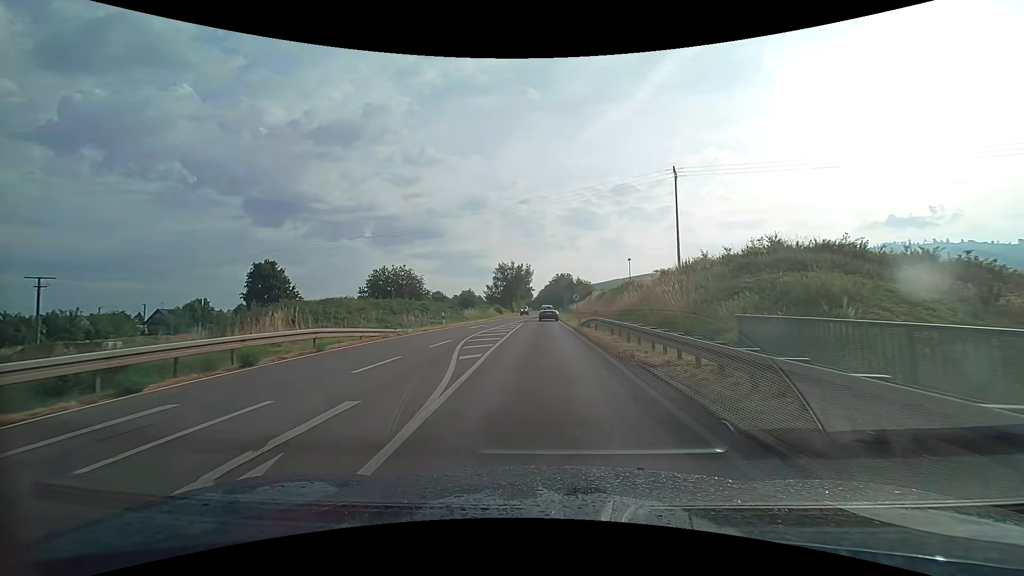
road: primary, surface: asphalt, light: Day
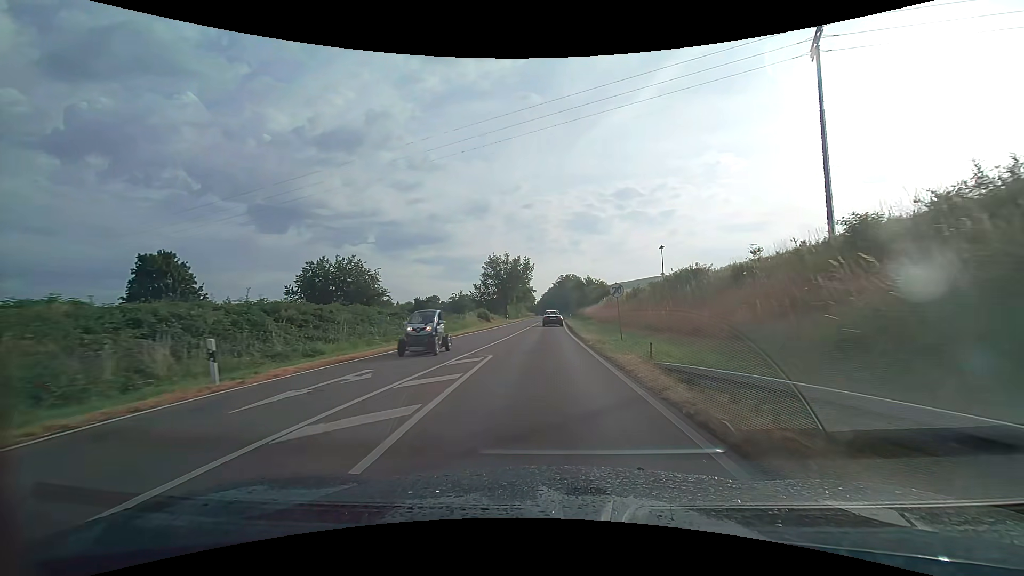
(+1.2, +24.1) m; +3°
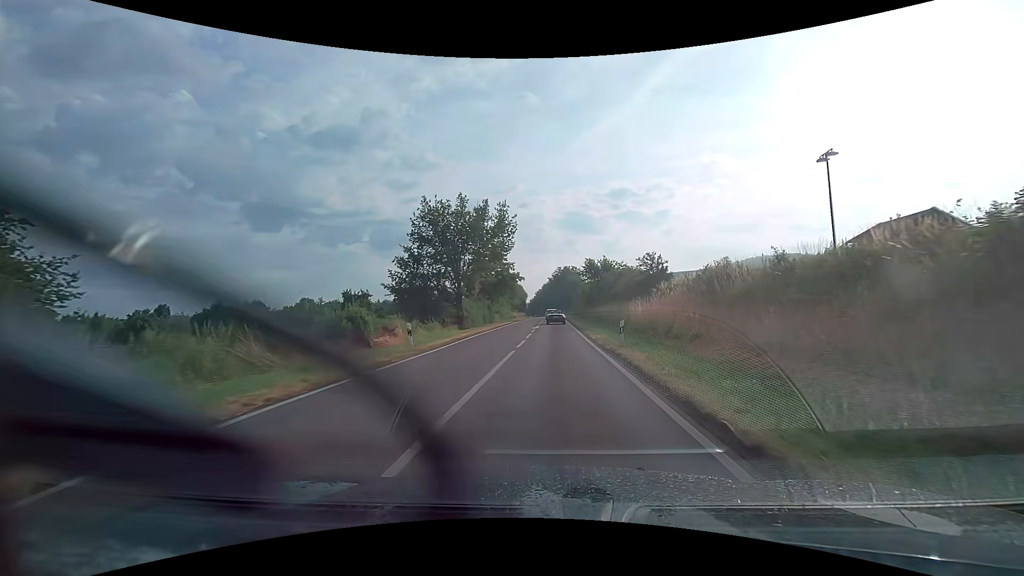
(0.0, +42.3) m; 0°
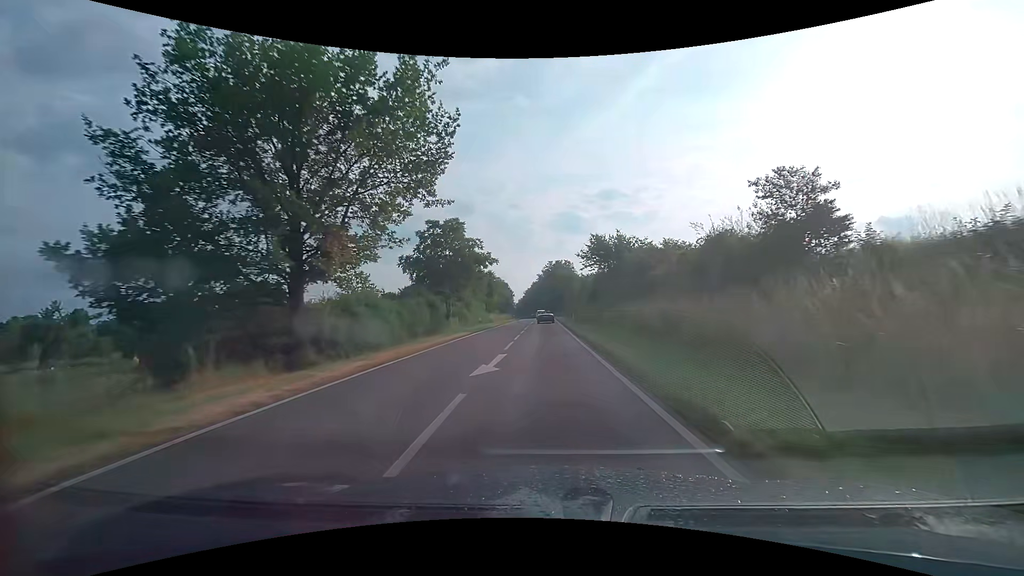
(+0.3, +26.2) m; +1°
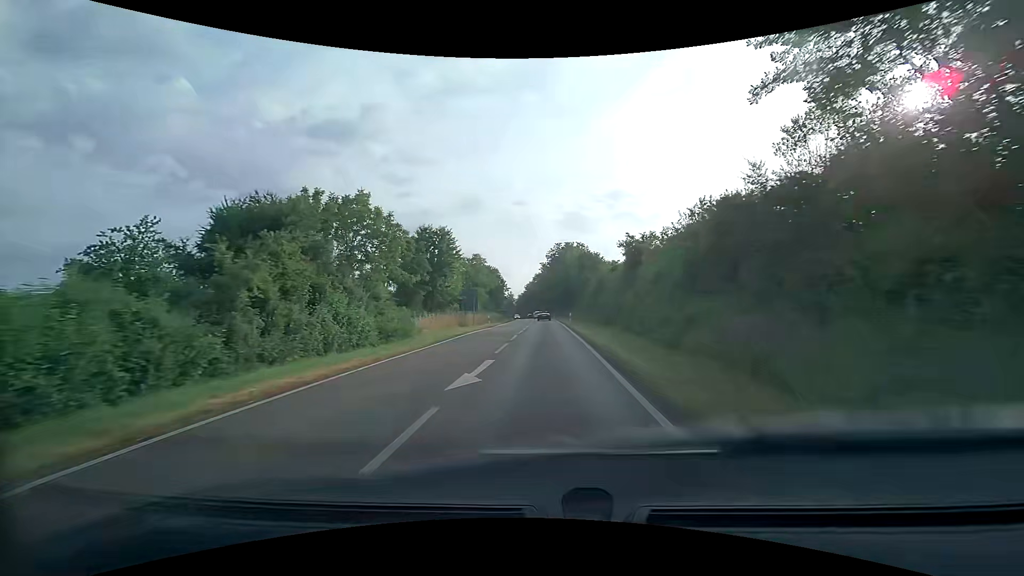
(+0.2, +44.4) m; 0°
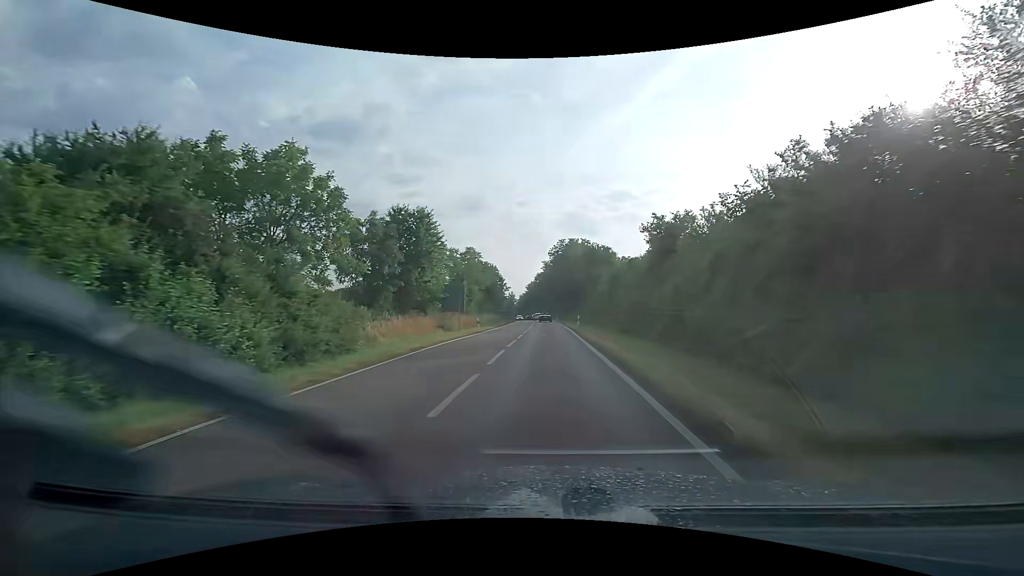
(0.0, +8.9) m; 0°
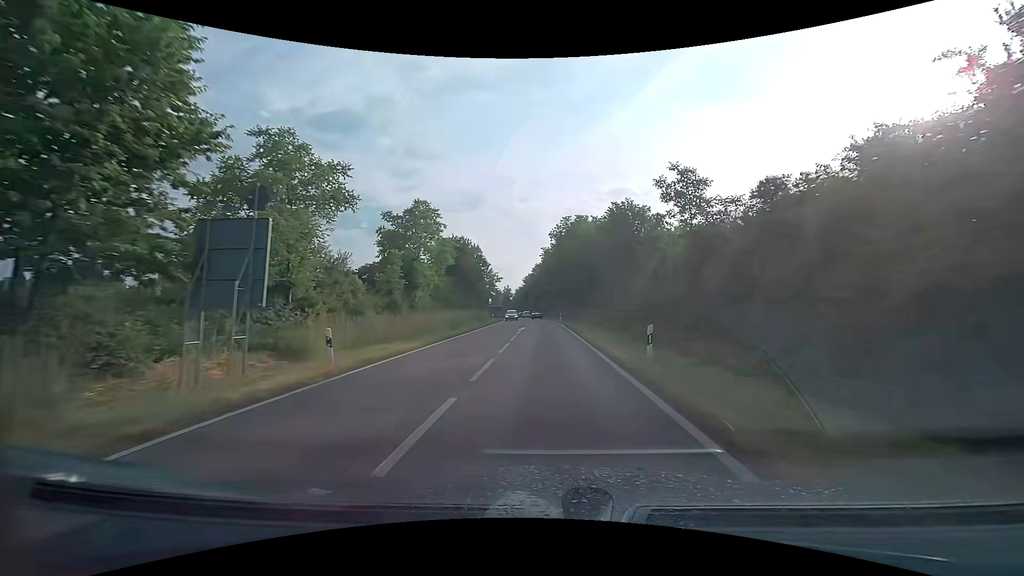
(-0.2, +26.7) m; 0°
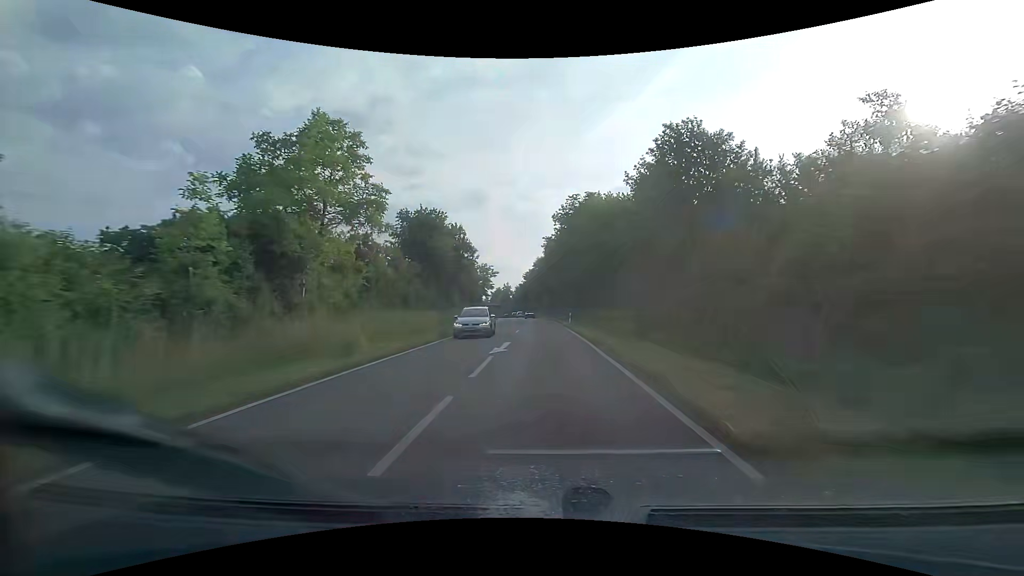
(0.0, +17.9) m; 0°
(0, +10) (0, +20) (0, +30) (-1, +40) (-1, +50) (-1, +60) (-2, +70) (-2, +80) (-3, +90) (-4, +100) m
